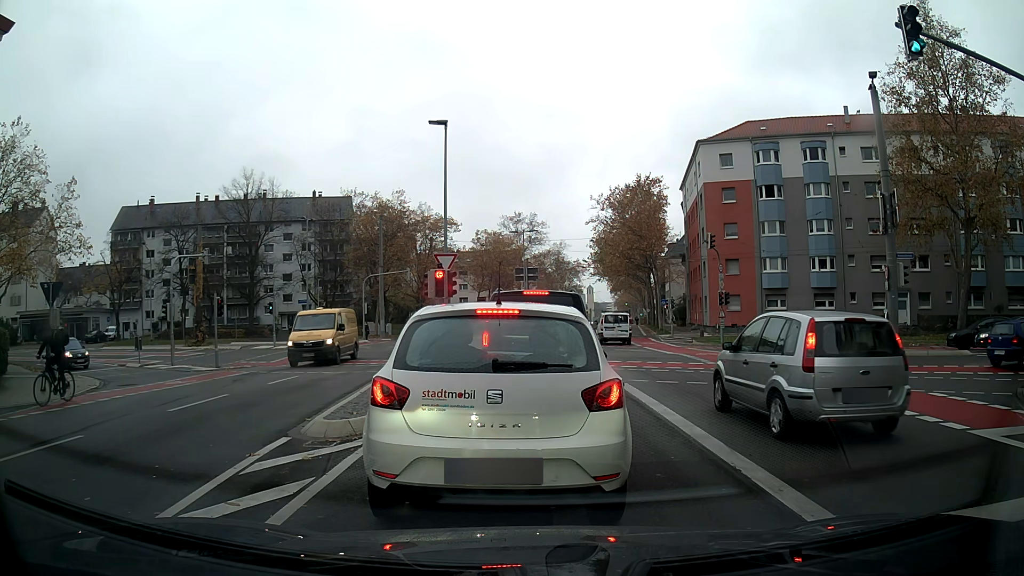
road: secondary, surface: asphalt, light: Day
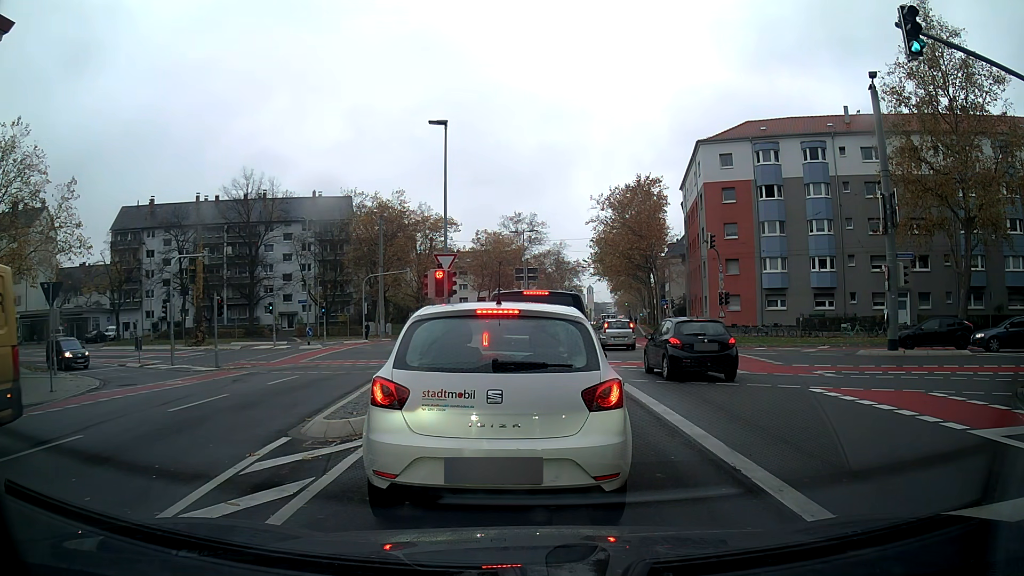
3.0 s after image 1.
(0.0, 0.0) m; 0°
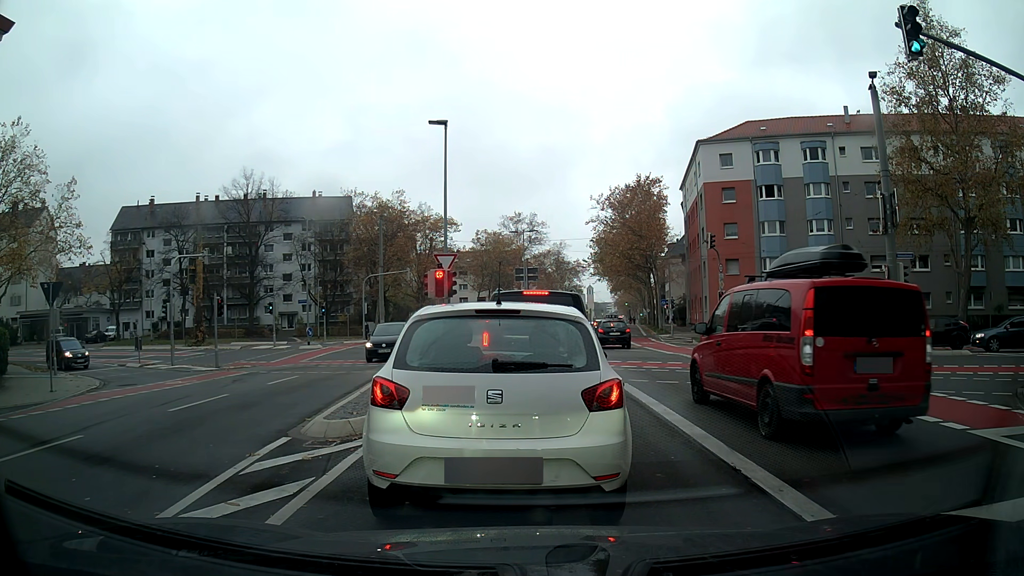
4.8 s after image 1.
(0.0, 0.0) m; 0°
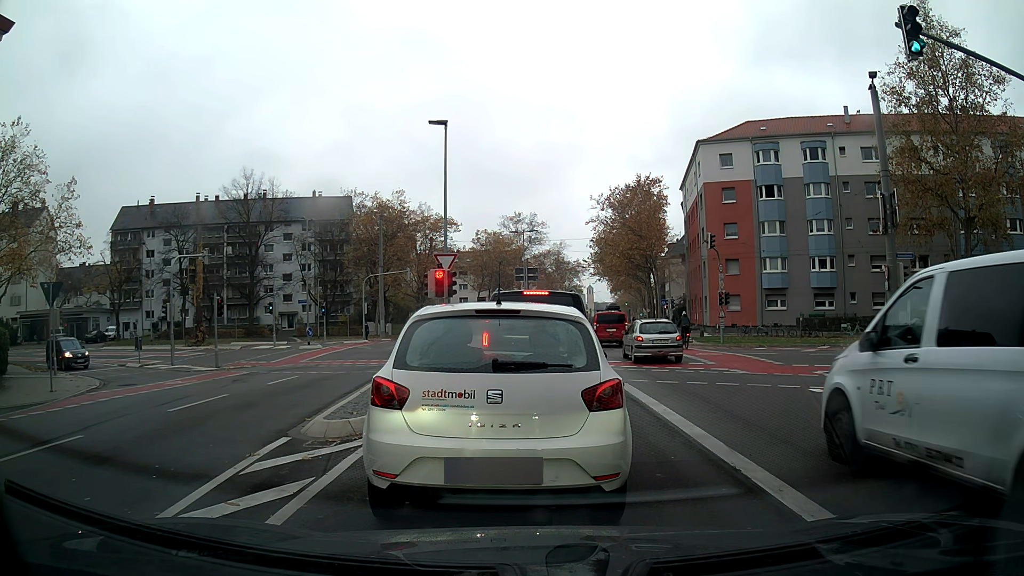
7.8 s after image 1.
(0.0, 0.0) m; 0°
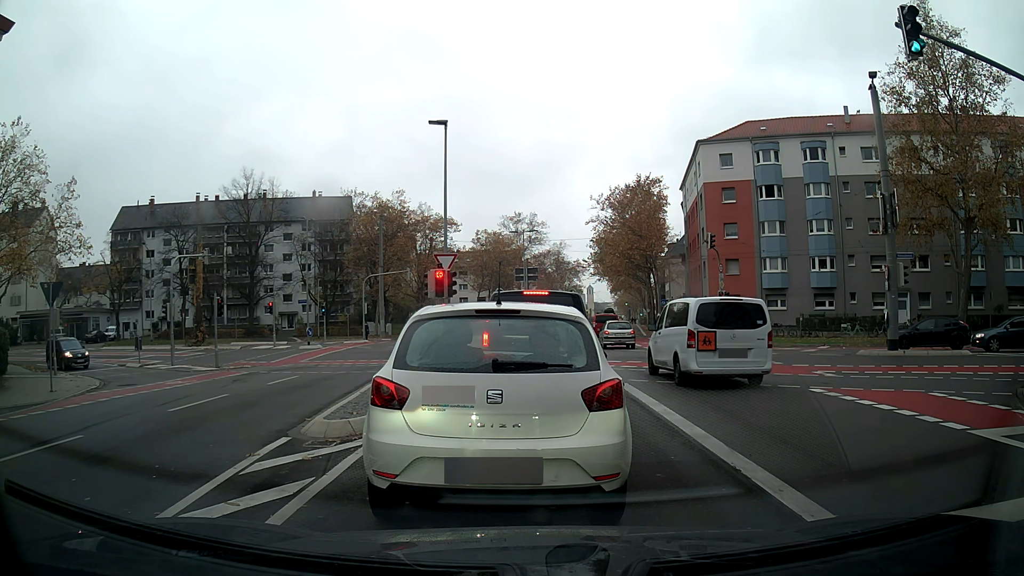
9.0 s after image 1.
(0.0, 0.0) m; 0°
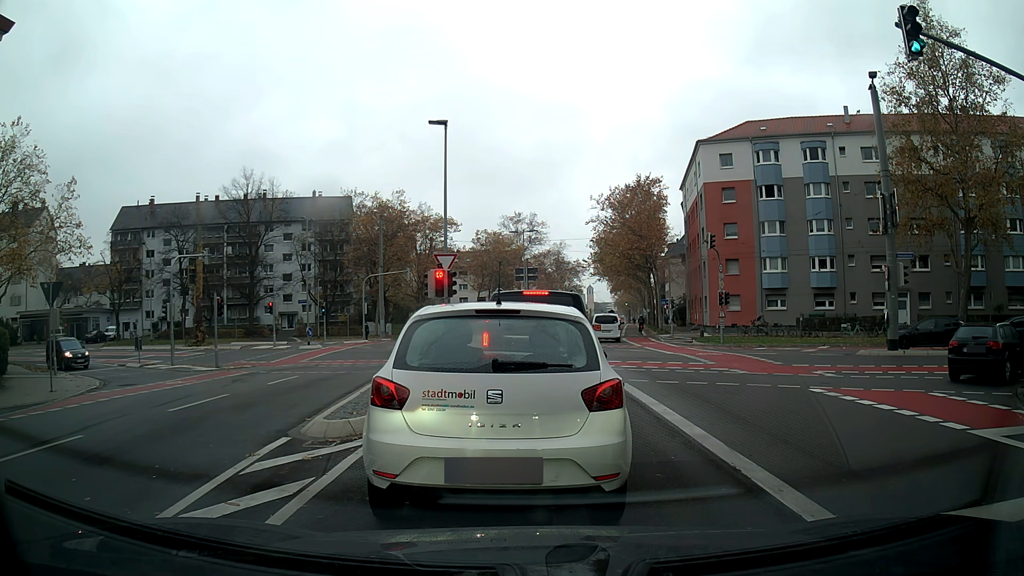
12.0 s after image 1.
(0.0, 0.0) m; 0°
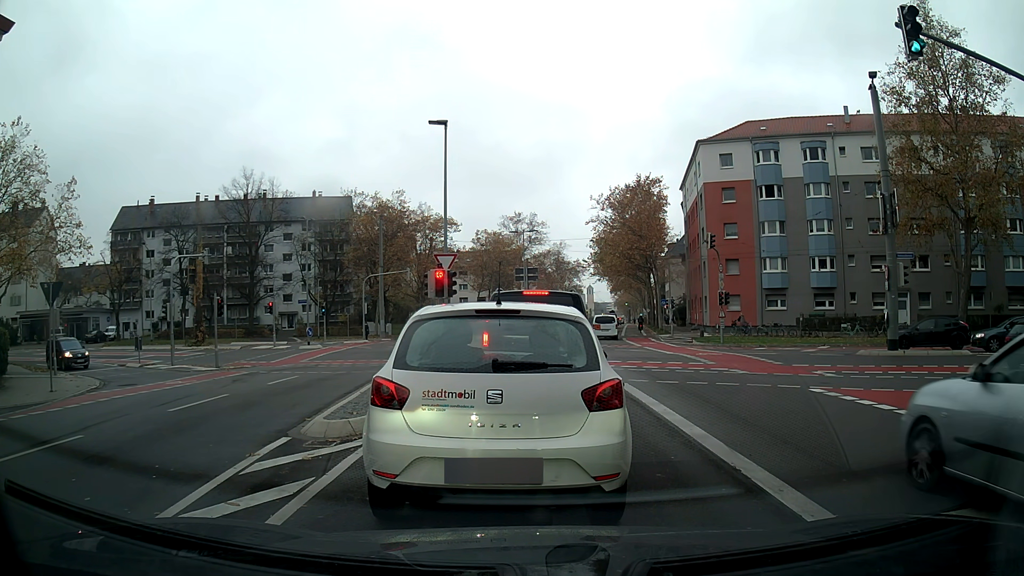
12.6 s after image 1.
(0.0, 0.0) m; 0°
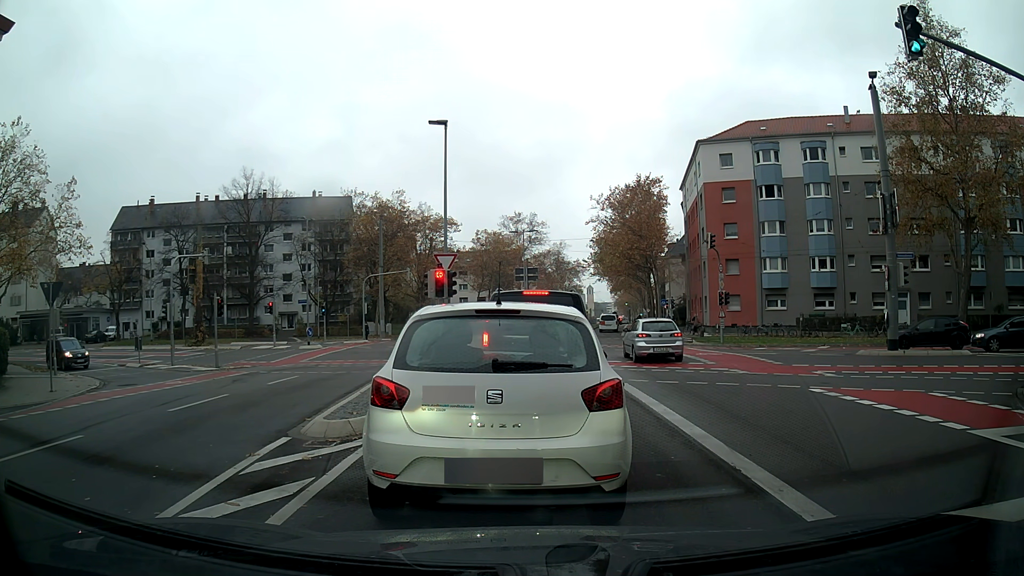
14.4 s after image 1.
(0.0, 0.0) m; 0°
